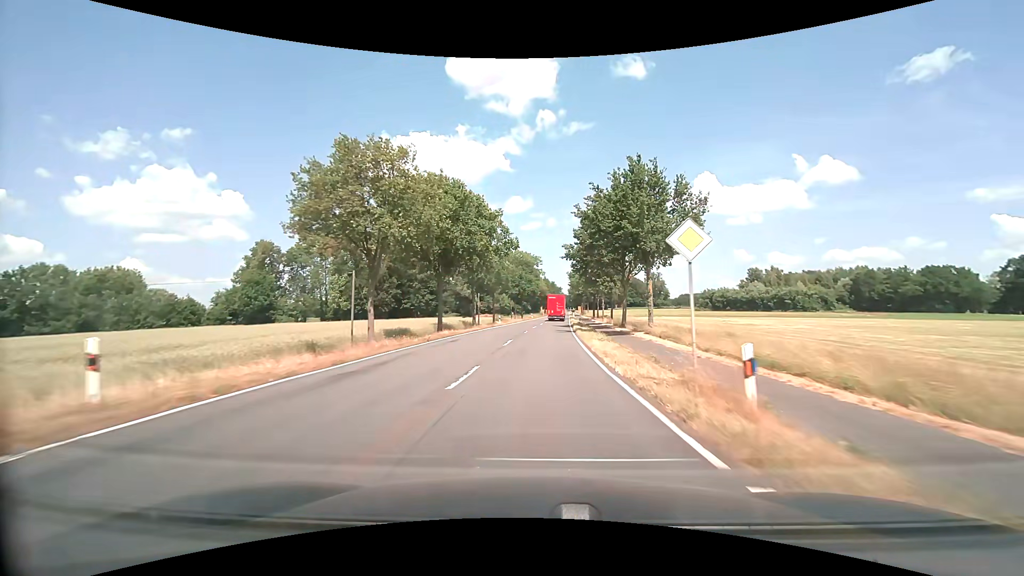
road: secondary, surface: asphalt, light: Day
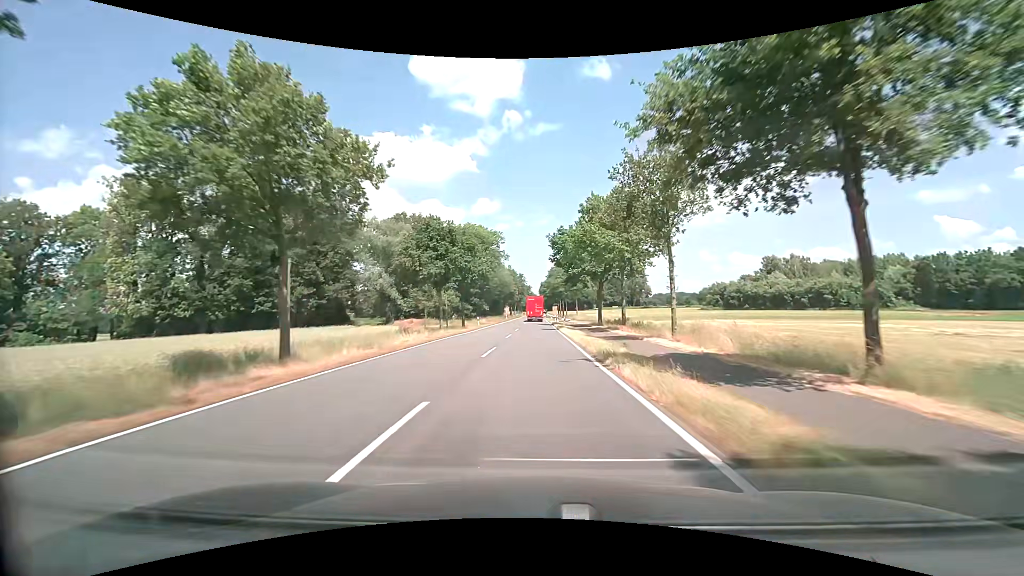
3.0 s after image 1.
(+2.0, +53.5) m; +3°
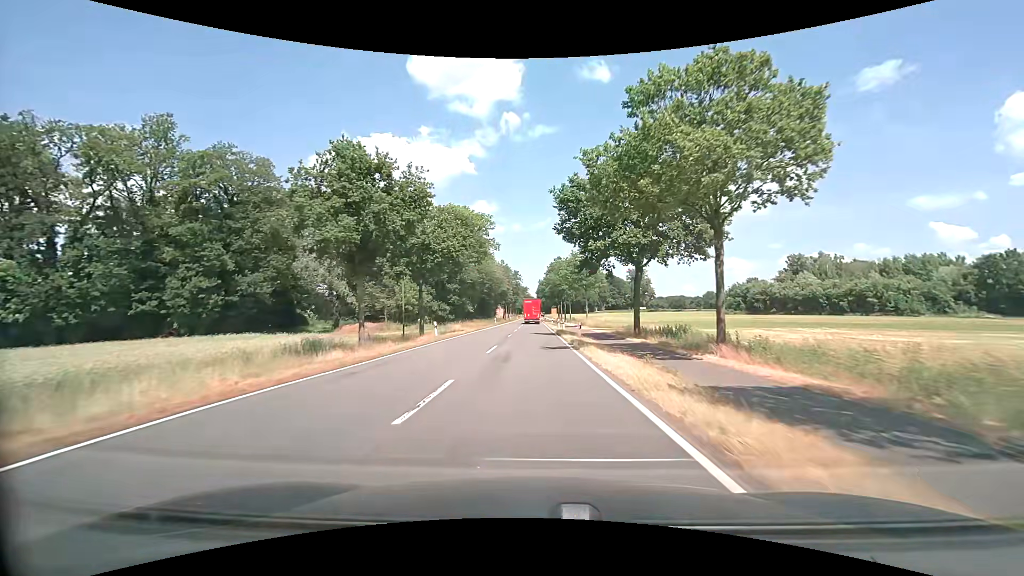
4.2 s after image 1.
(+0.1, +21.5) m; 0°
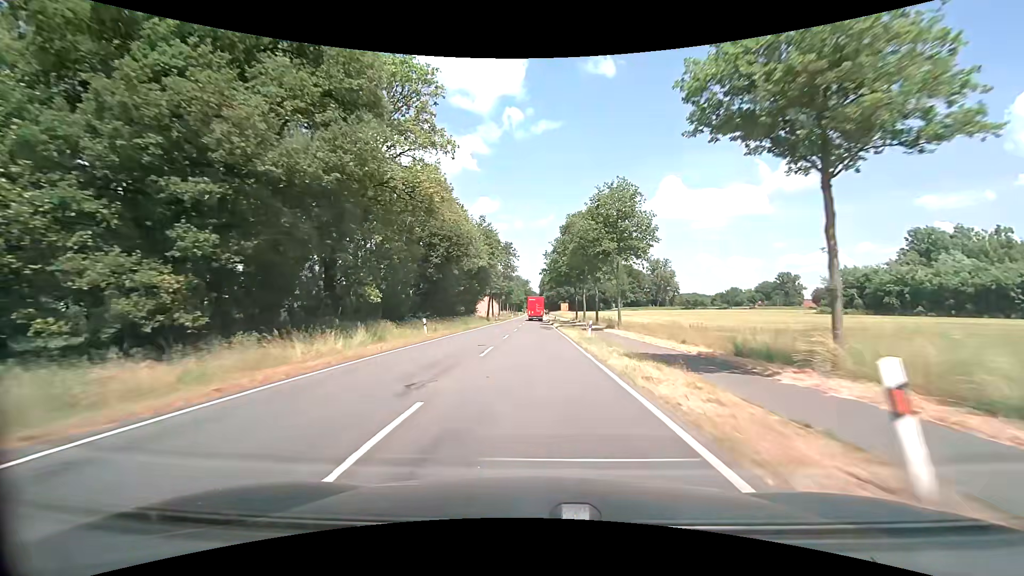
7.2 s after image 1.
(-0.1, +53.6) m; 0°
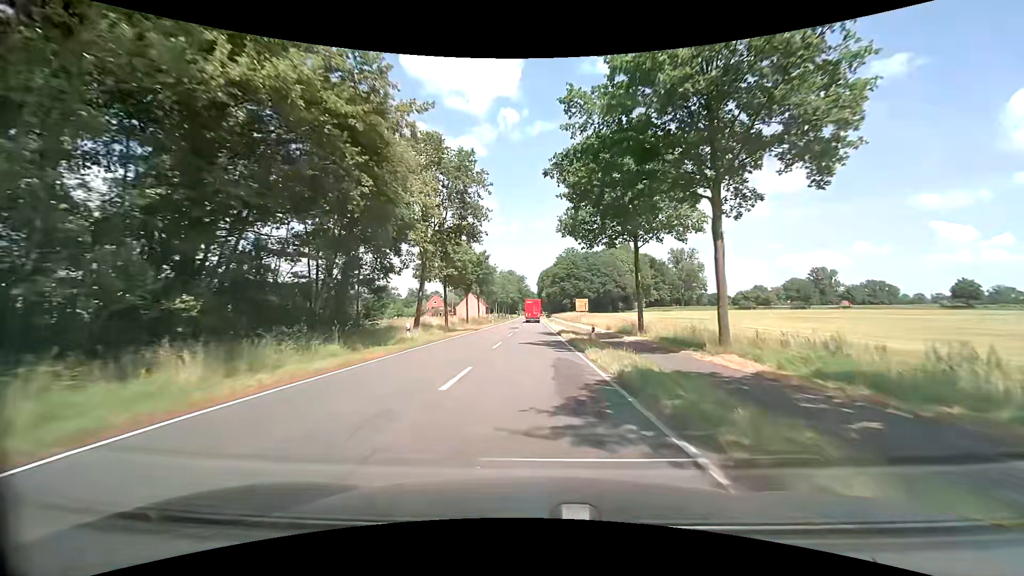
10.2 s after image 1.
(+0.3, +53.6) m; 0°
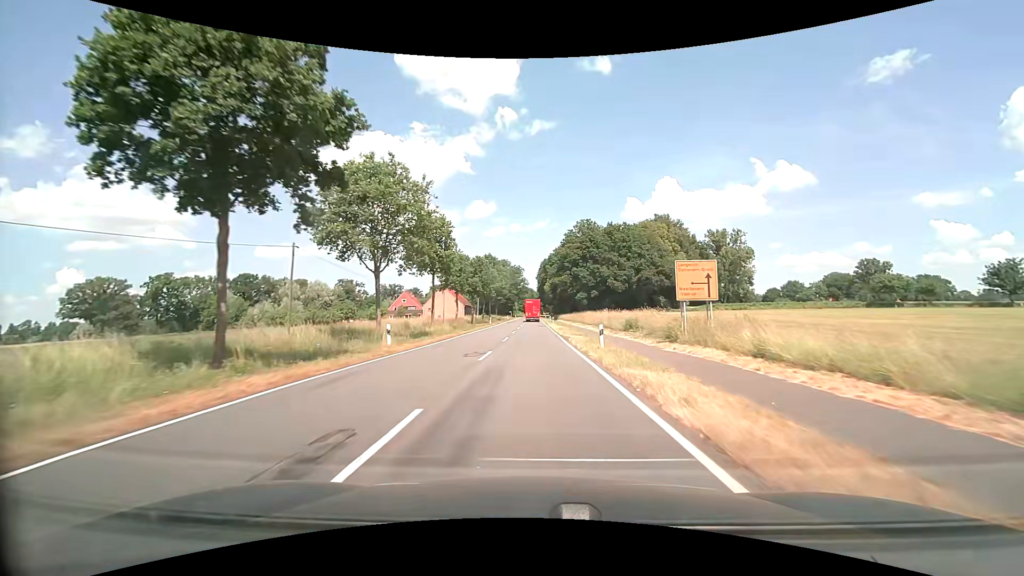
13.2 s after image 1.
(+0.3, +53.6) m; 0°
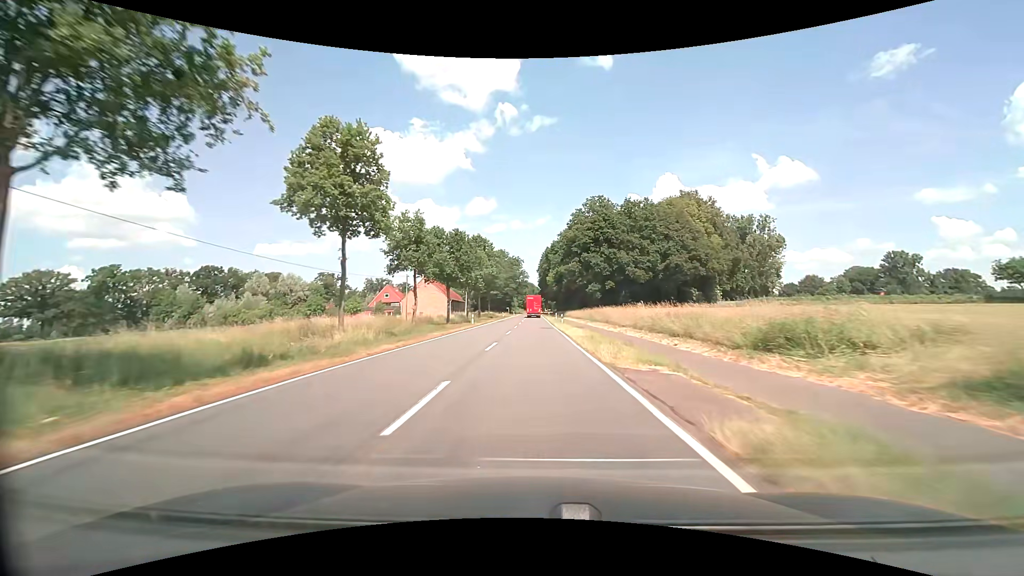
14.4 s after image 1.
(0.0, +21.5) m; 0°
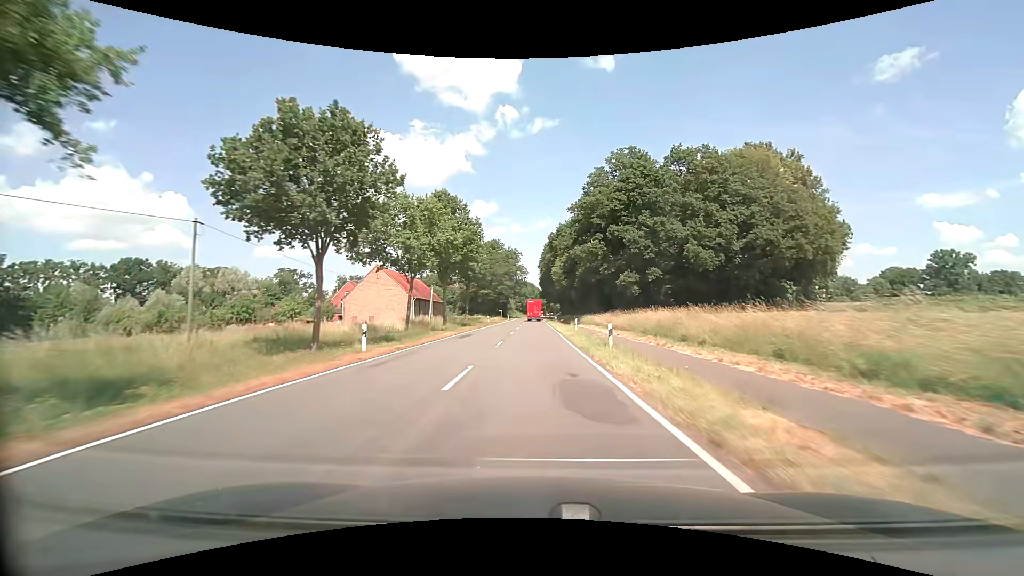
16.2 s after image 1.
(0.0, +32.2) m; 0°
(0, +10) (0, +20) (0, +30) (0, +40) (0, +50) (0, +60) (0, +70) (0, +80) (0, +90) (0, +100) m
